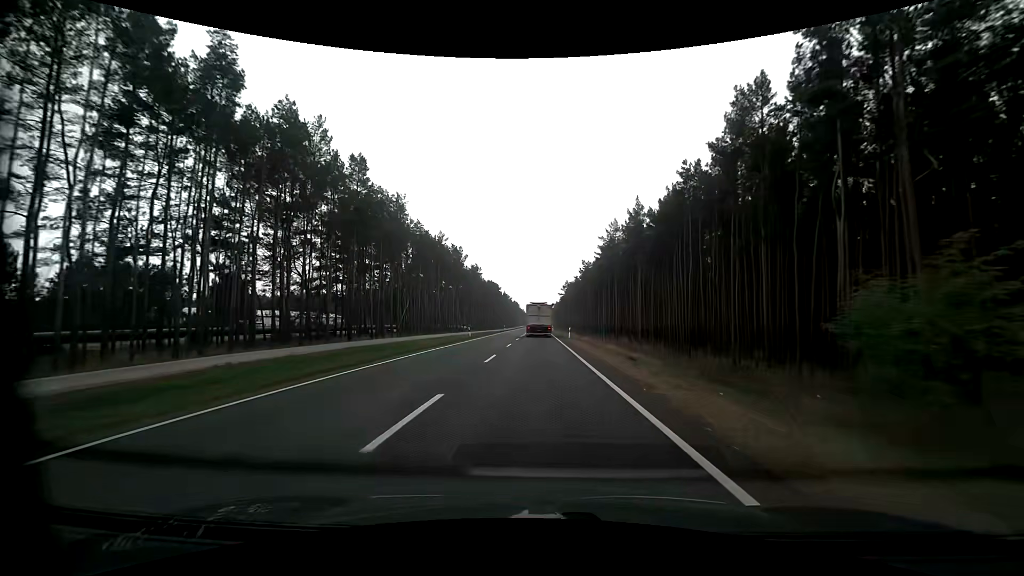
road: primary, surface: asphalt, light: Day
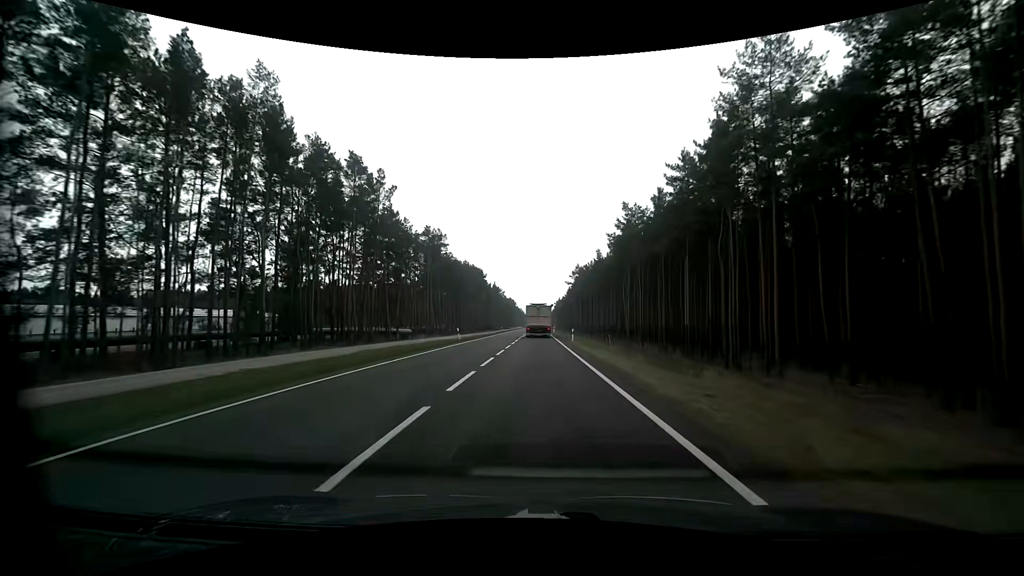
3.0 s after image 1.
(+0.1, +56.2) m; 0°
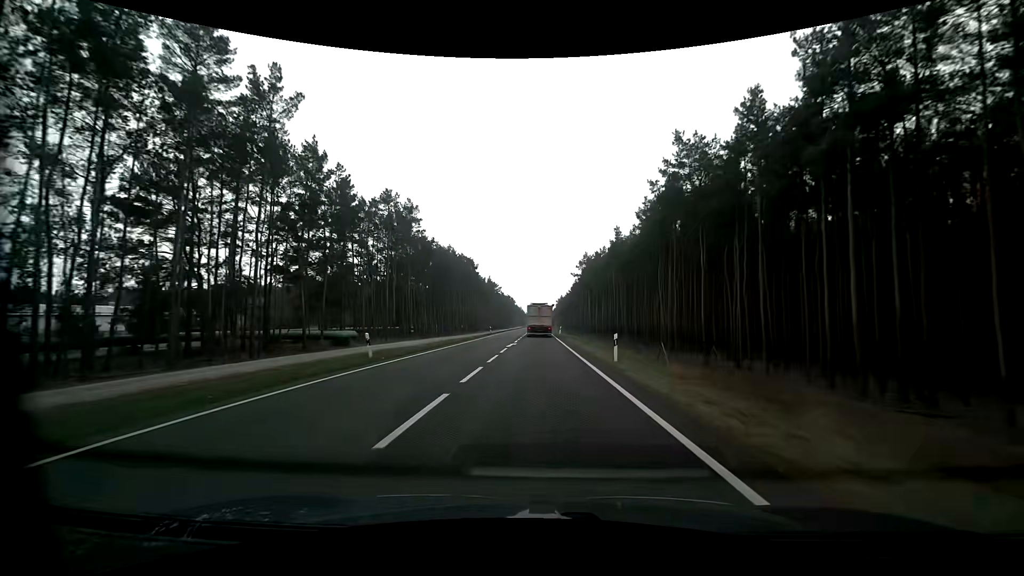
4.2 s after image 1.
(0.0, +22.4) m; 0°
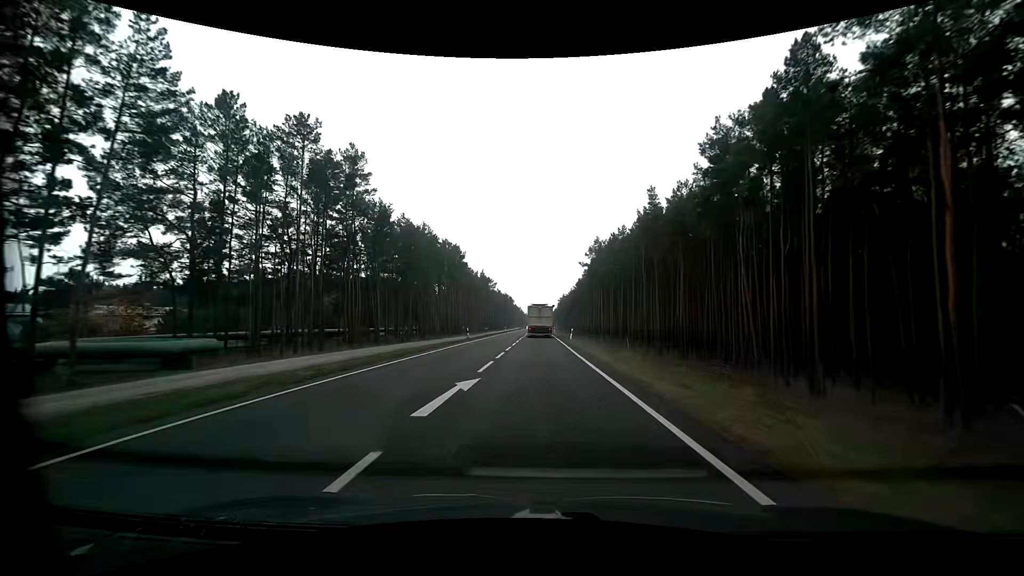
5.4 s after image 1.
(0.0, +22.4) m; 0°
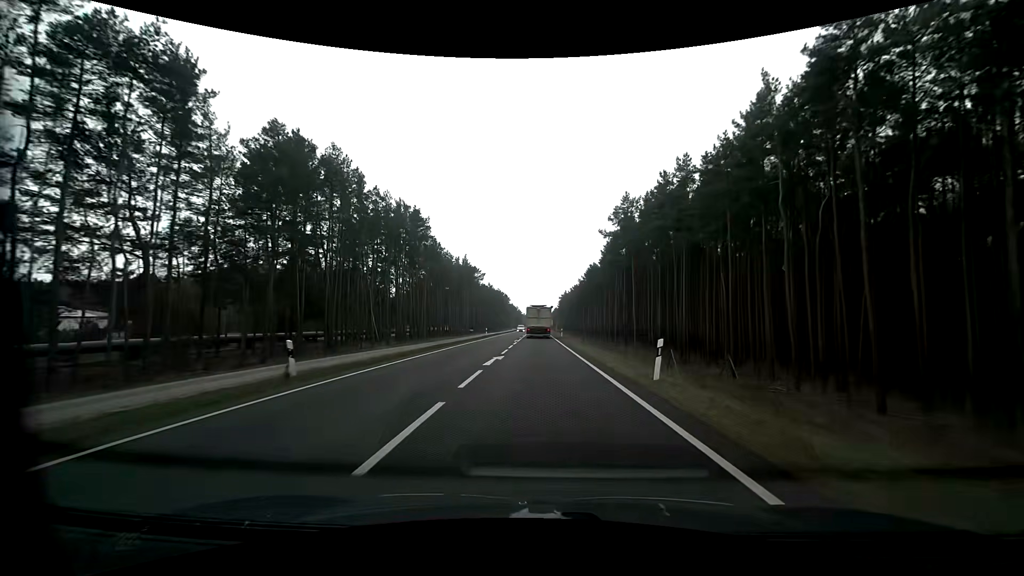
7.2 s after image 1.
(+0.1, +33.5) m; 0°
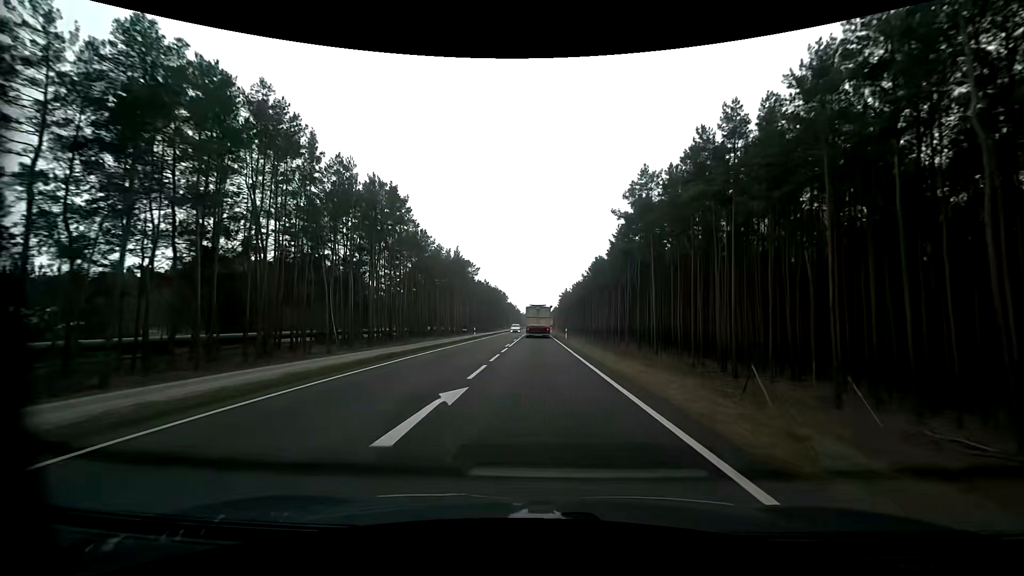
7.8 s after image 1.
(0.0, +11.2) m; 0°
(0, +10) (0, +20) (0, +30) (0, +40) (0, +50) (0, +60) (0, +70) (0, +80) (+1, +90) (+1, +100) m
